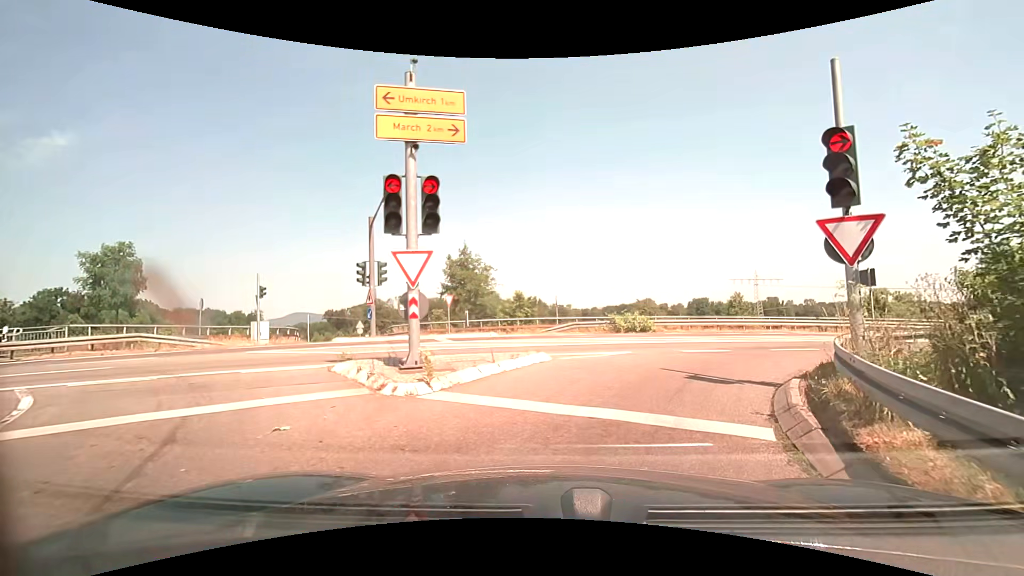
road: trunk_link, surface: asphalt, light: Day
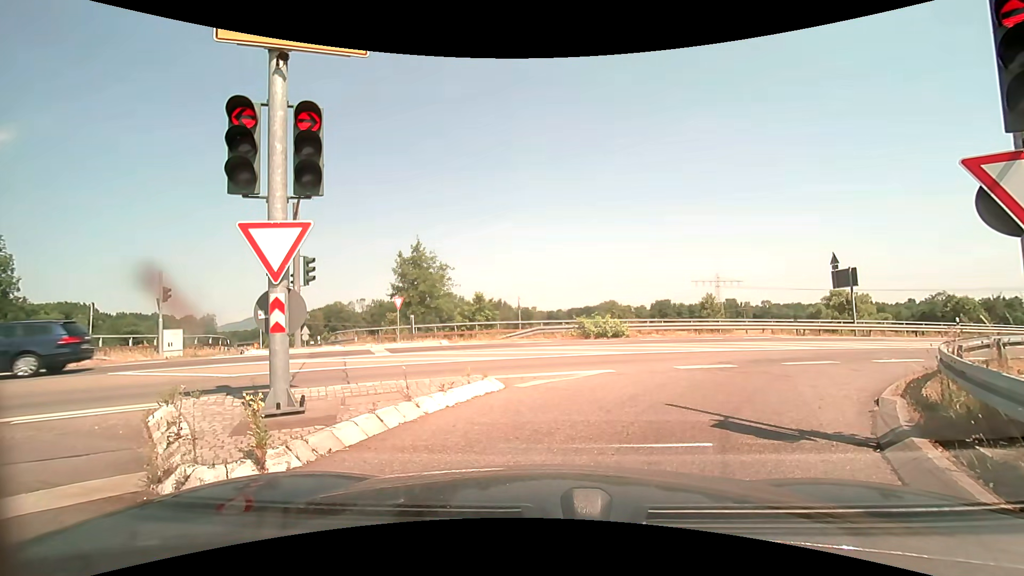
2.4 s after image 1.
(+0.1, +3.2) m; +3°
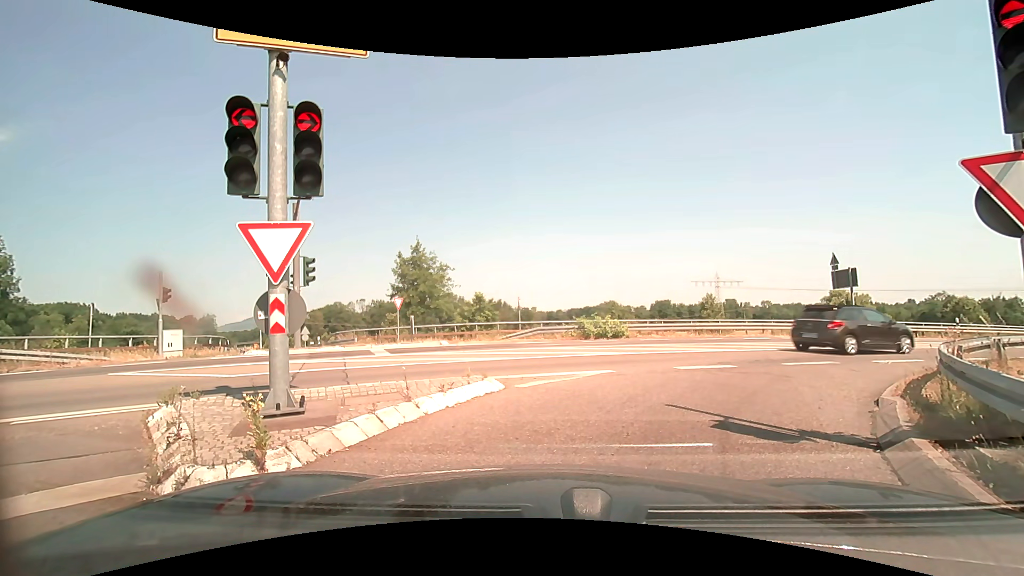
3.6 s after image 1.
(0.0, 0.0) m; 0°
